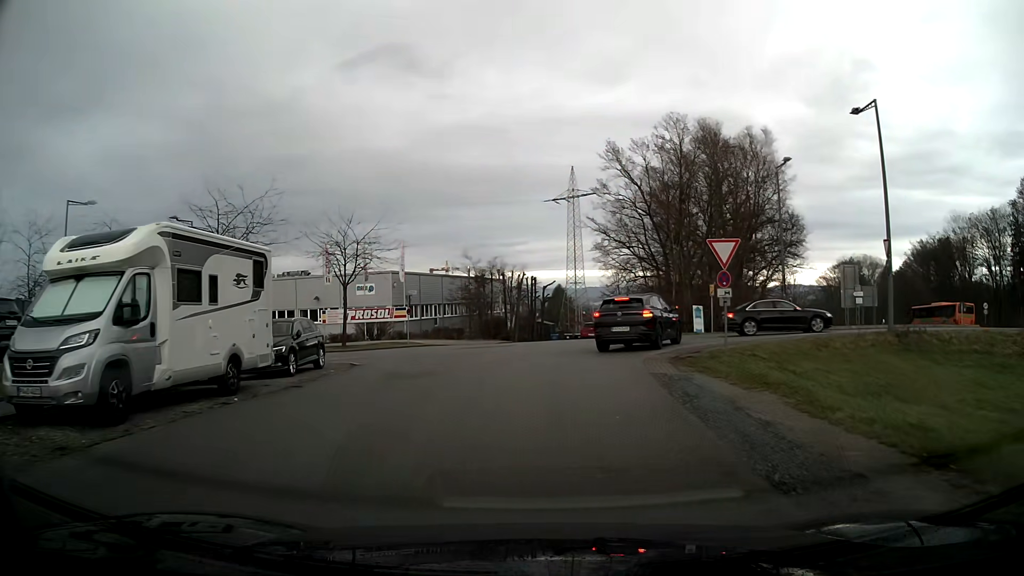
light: Day
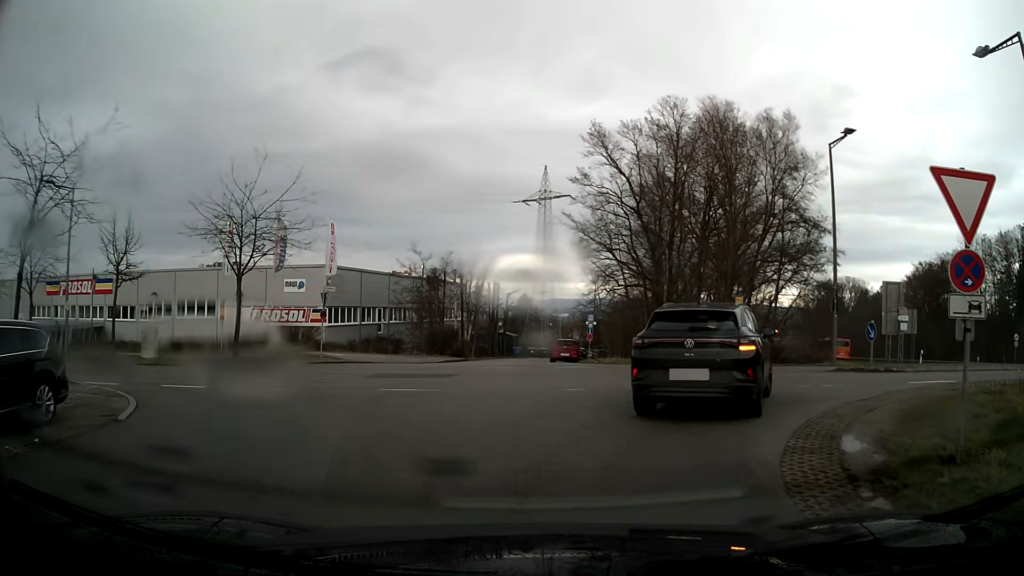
(+0.2, +10.6) m; +3°
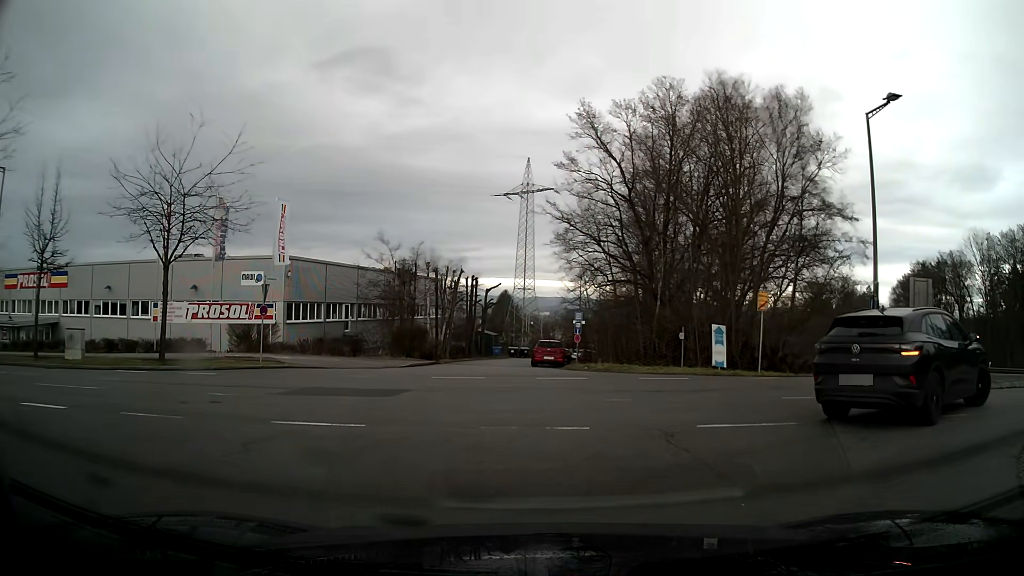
(+0.1, +5.1) m; +3°
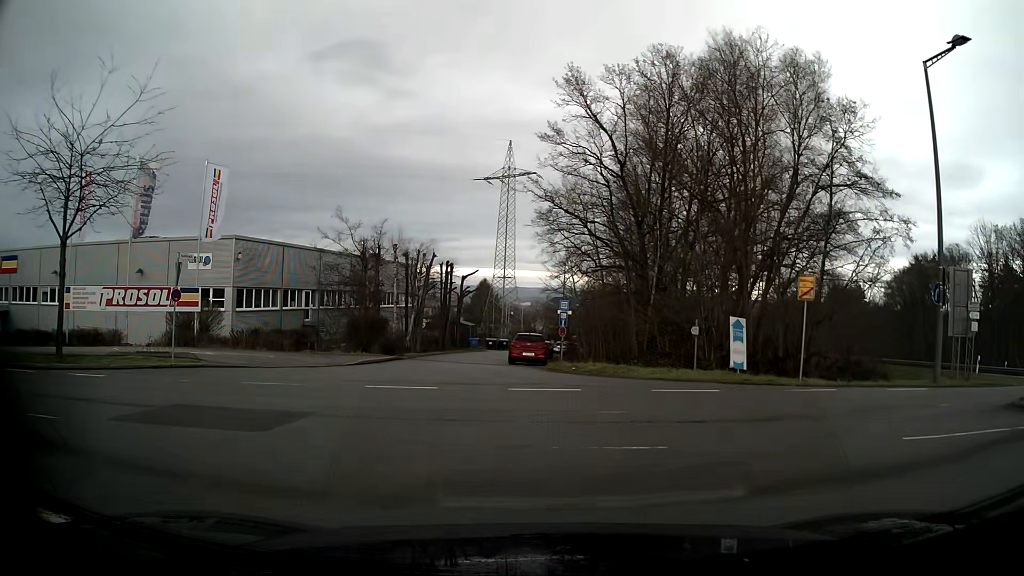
(+0.1, +5.3) m; +1°
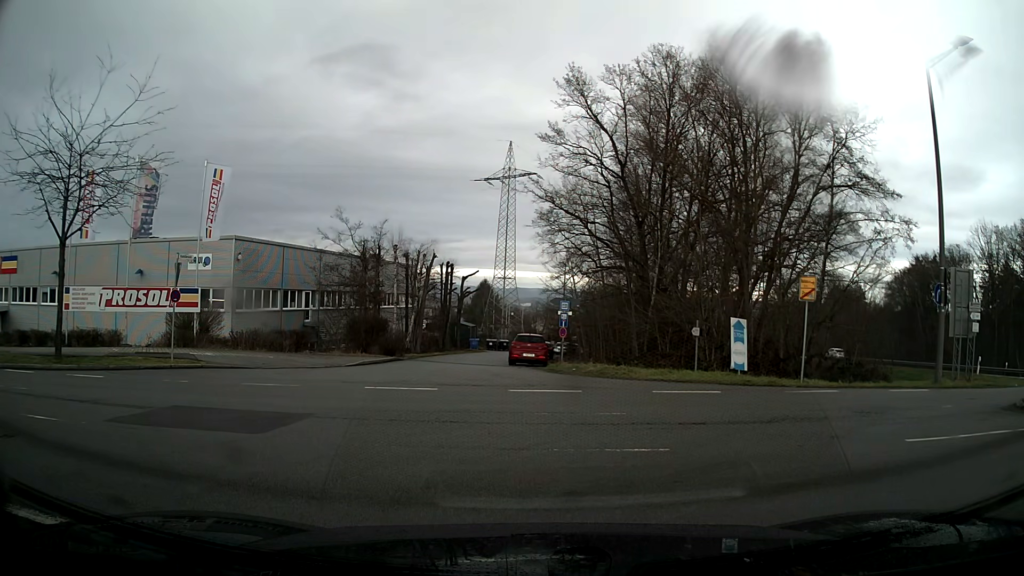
(0.0, +0.2) m; 0°
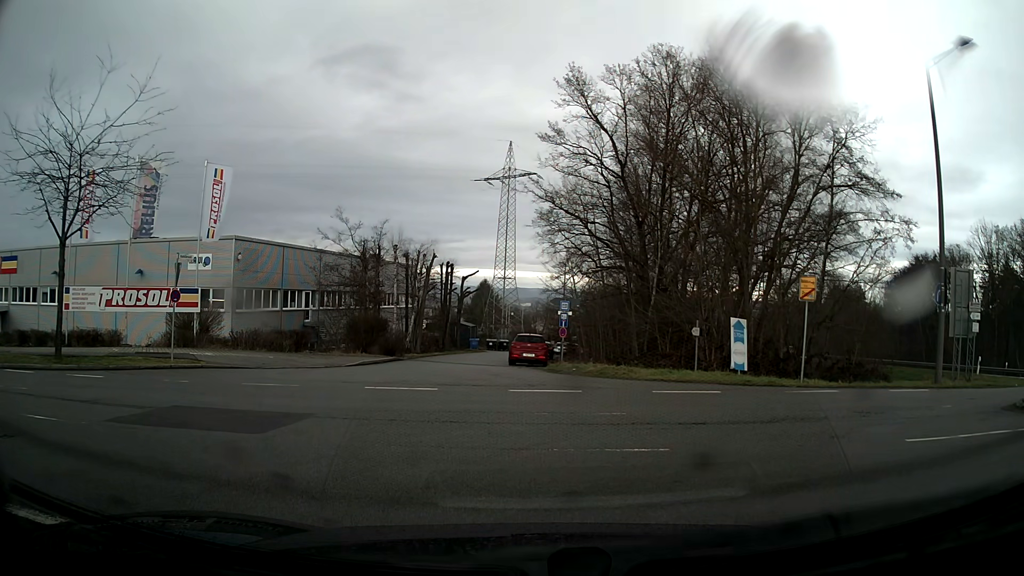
(0.0, 0.0) m; 0°
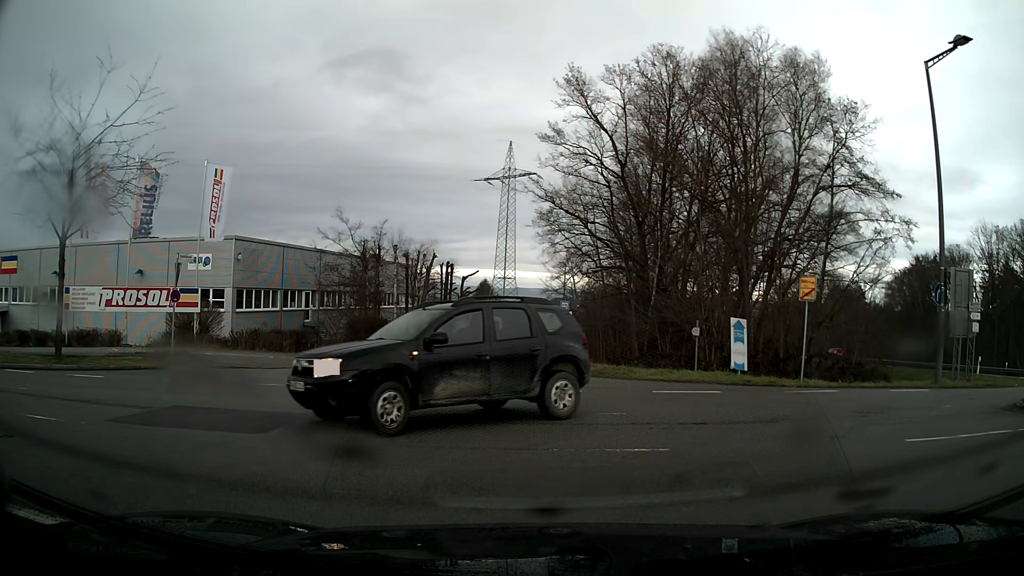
(0.0, 0.0) m; 0°
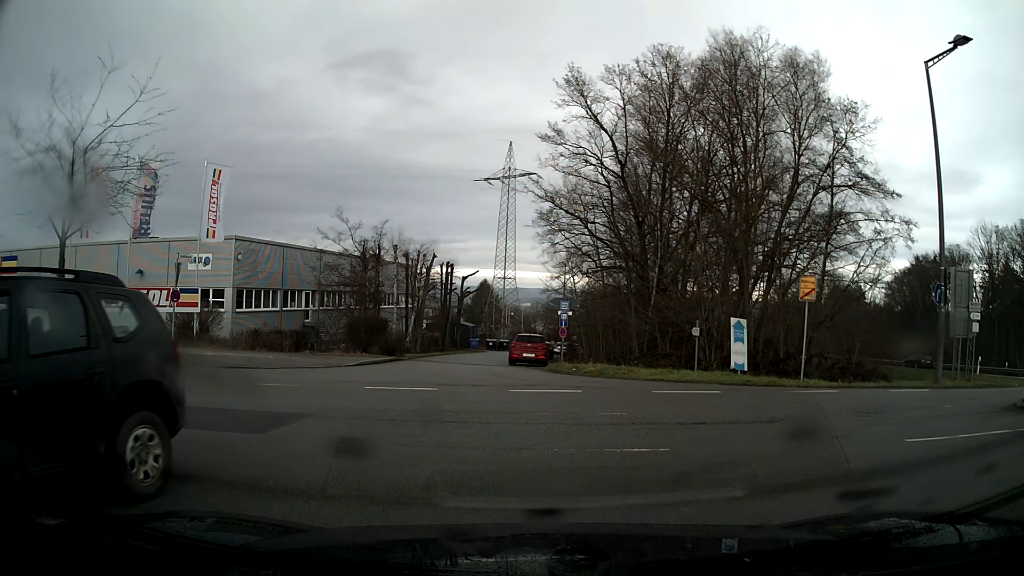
(0.0, 0.0) m; 0°
